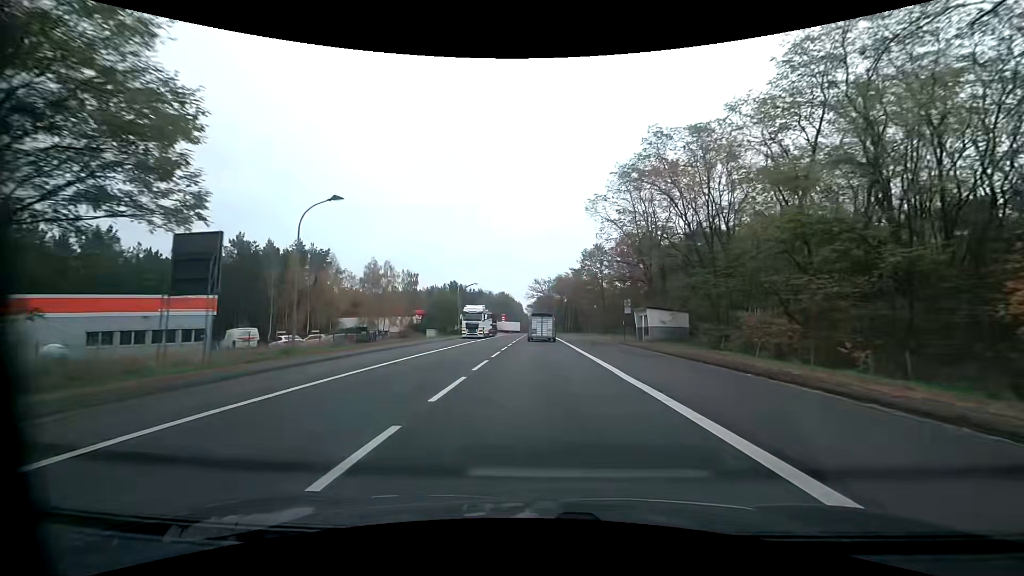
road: primary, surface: asphalt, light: Day
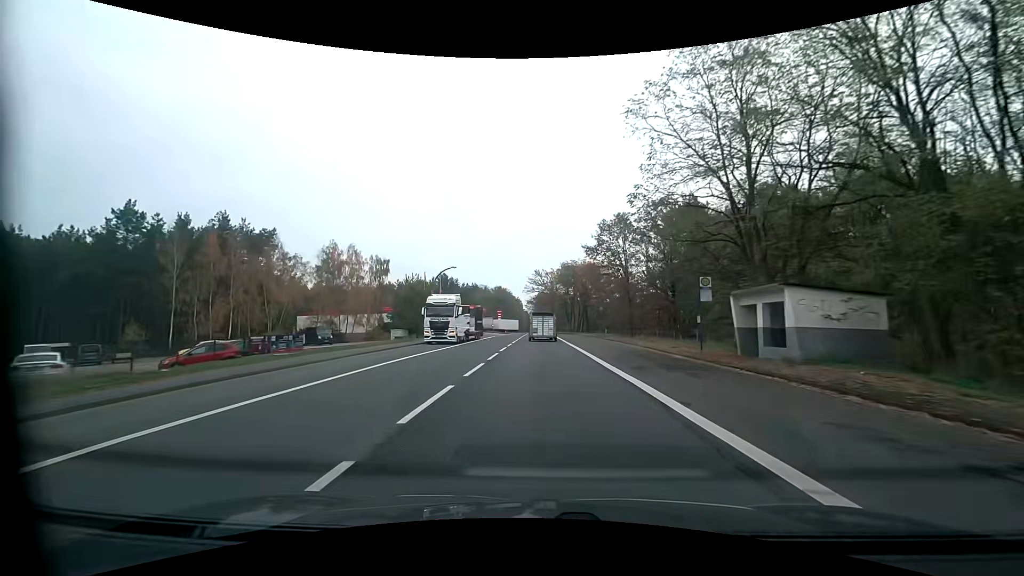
(+0.1, +19.8) m; 0°
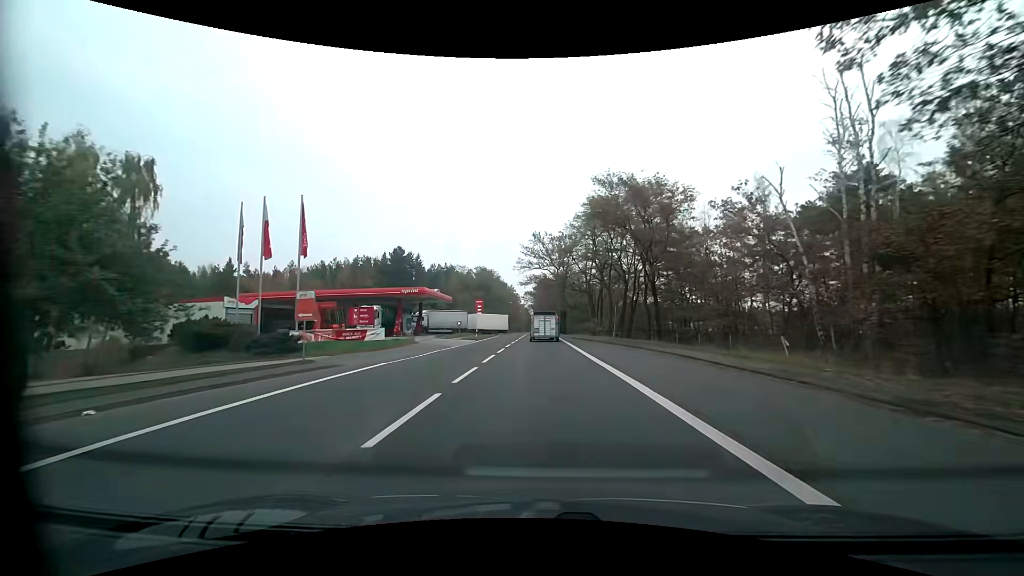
(0.0, +49.3) m; 0°
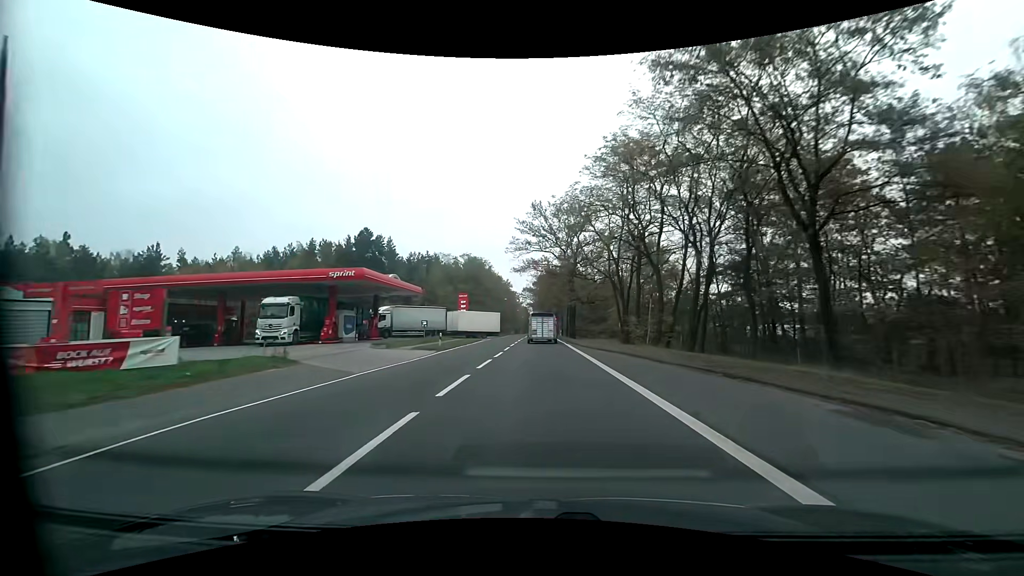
(0.0, +20.0) m; 0°
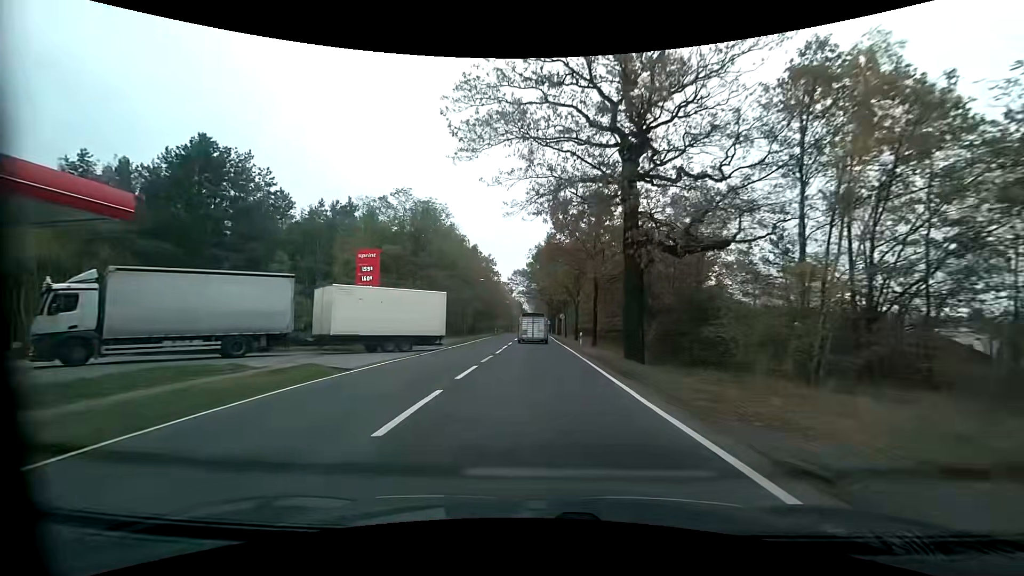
(0.0, +39.6) m; 0°
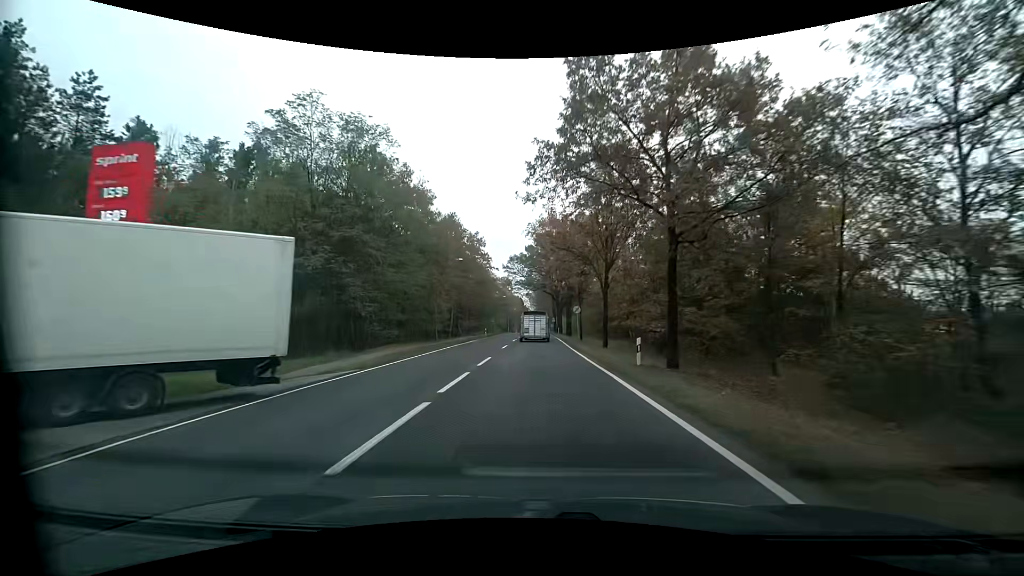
(-0.1, +19.7) m; 0°
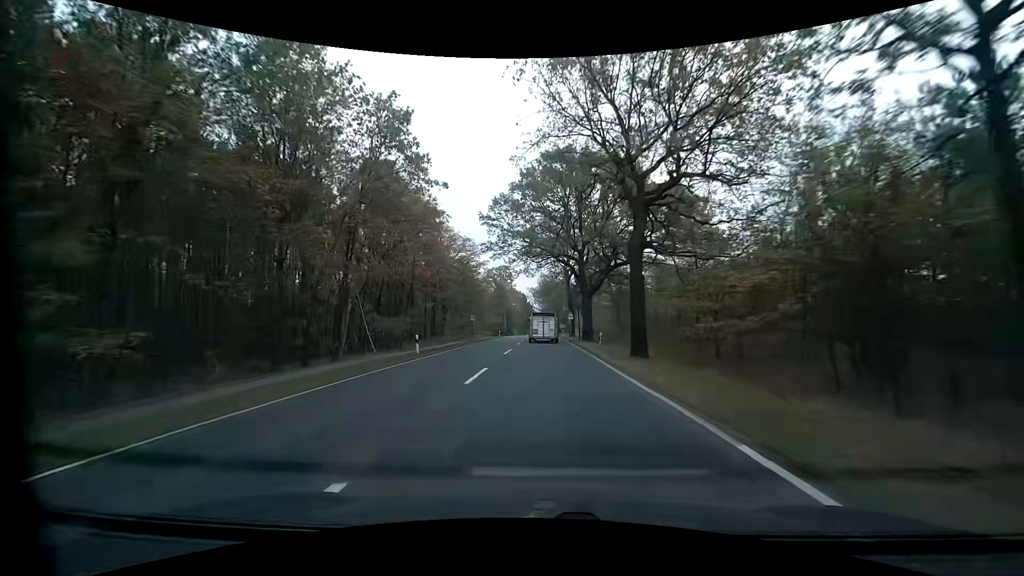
(-0.4, +40.1) m; -1°
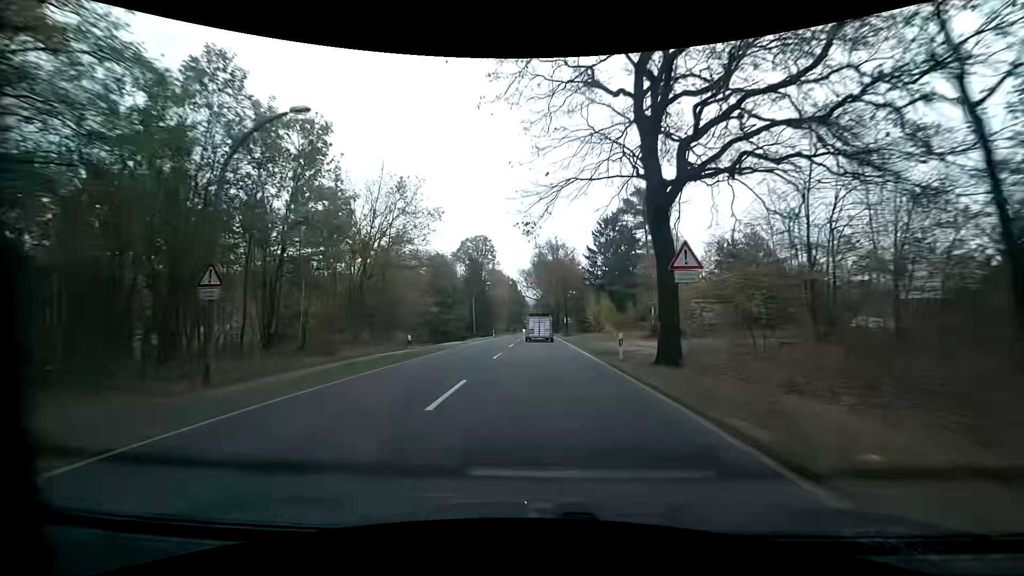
(+0.6, +51.5) m; 0°
(0, +10) (0, +20) (0, +30) (0, +40) (0, +50) (0, +60) (0, +70) (0, +80) (+1, +90) (+1, +100) m
